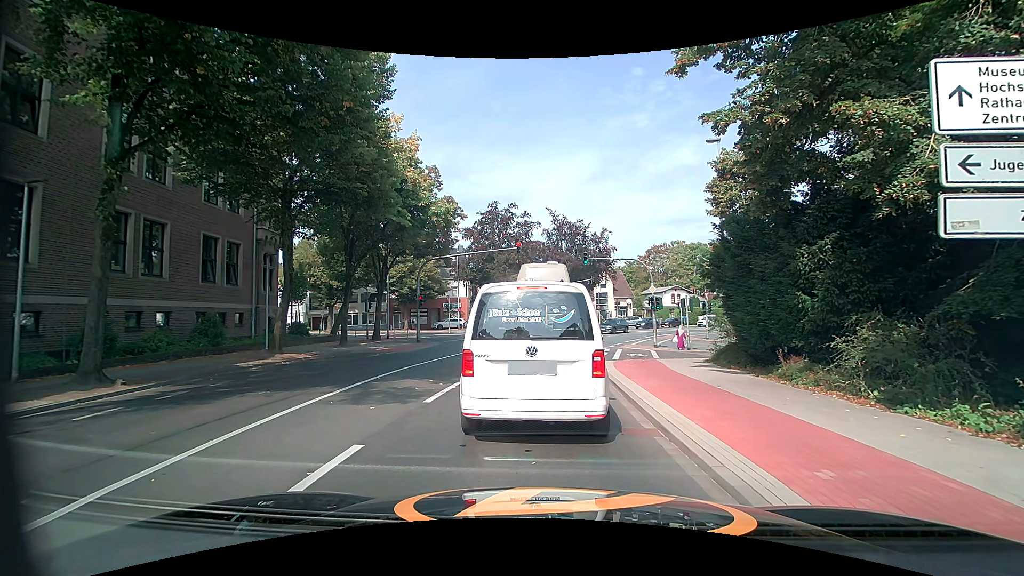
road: secondary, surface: asphalt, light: Day
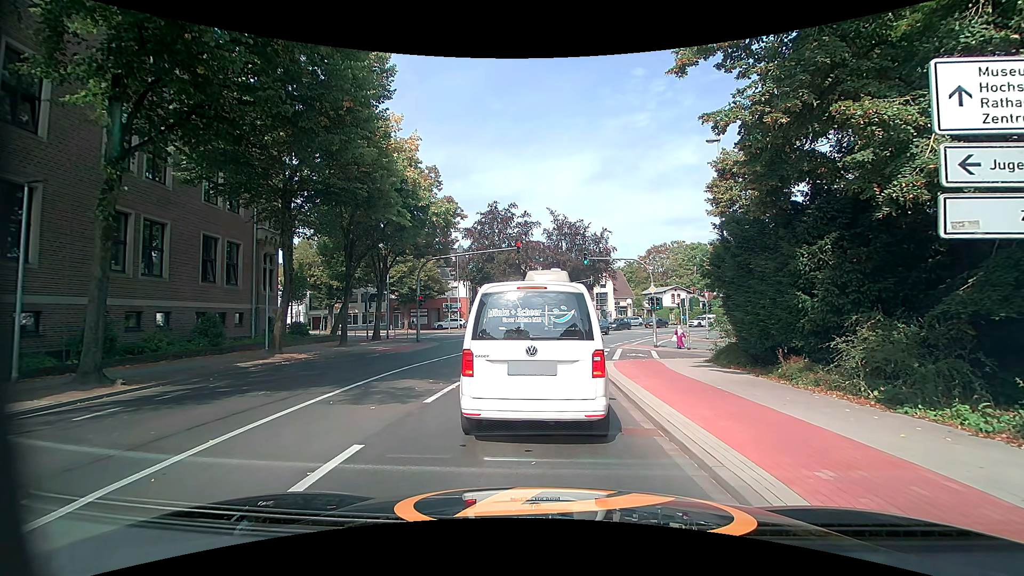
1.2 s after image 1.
(0.0, 0.0) m; 0°
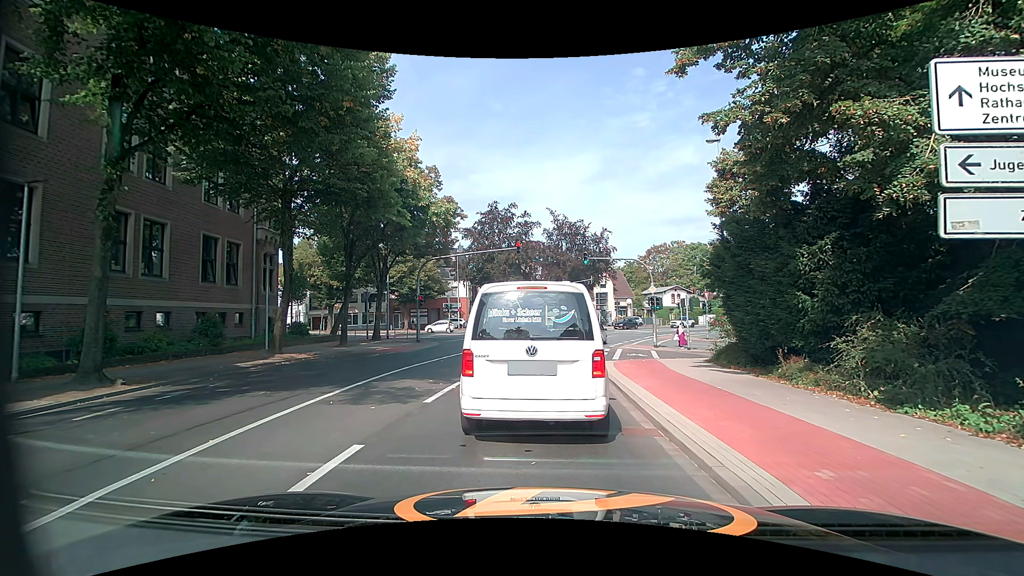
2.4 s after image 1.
(0.0, 0.0) m; 0°
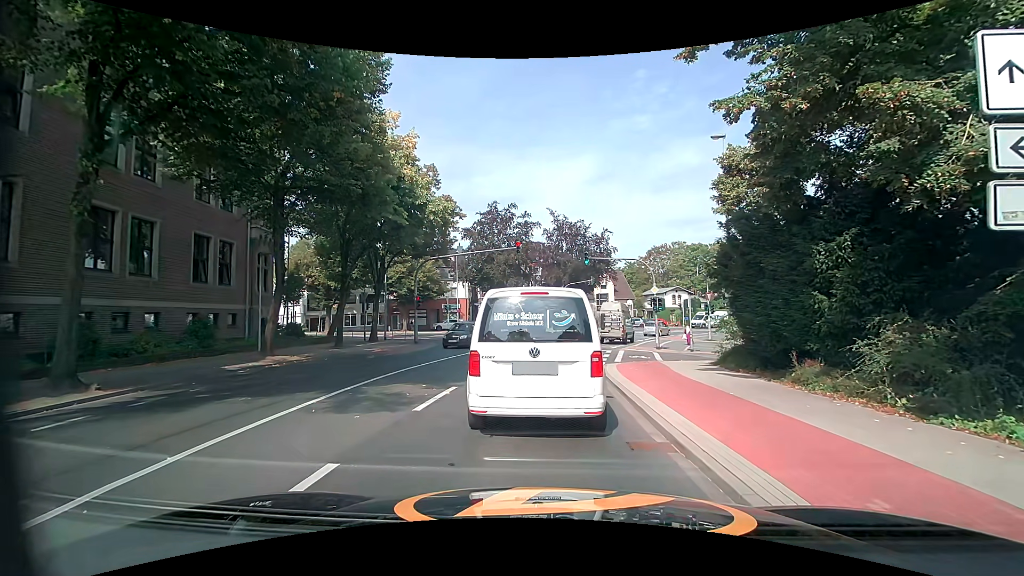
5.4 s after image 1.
(0.0, +0.7) m; 0°
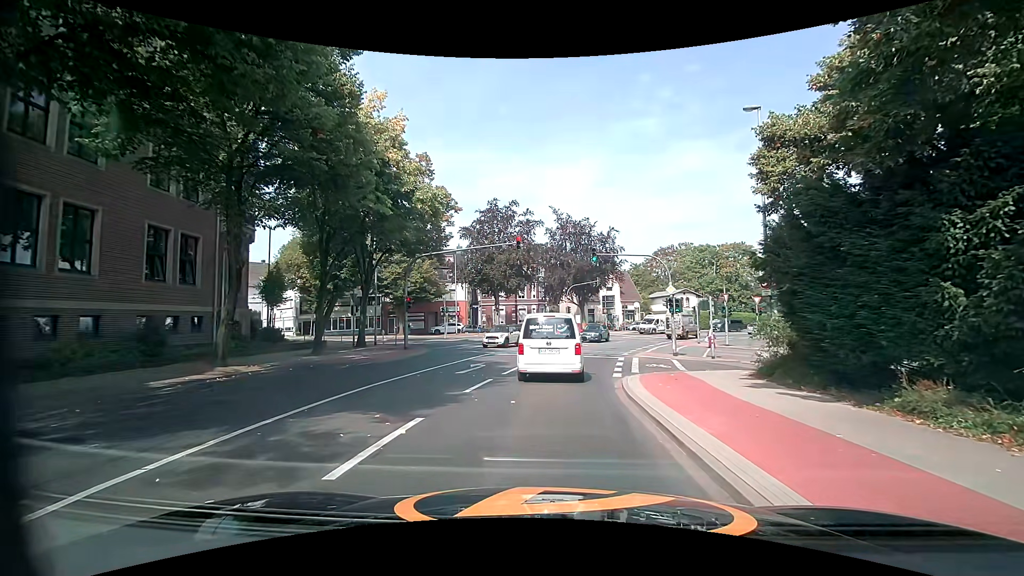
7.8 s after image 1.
(-0.1, +3.6) m; -1°
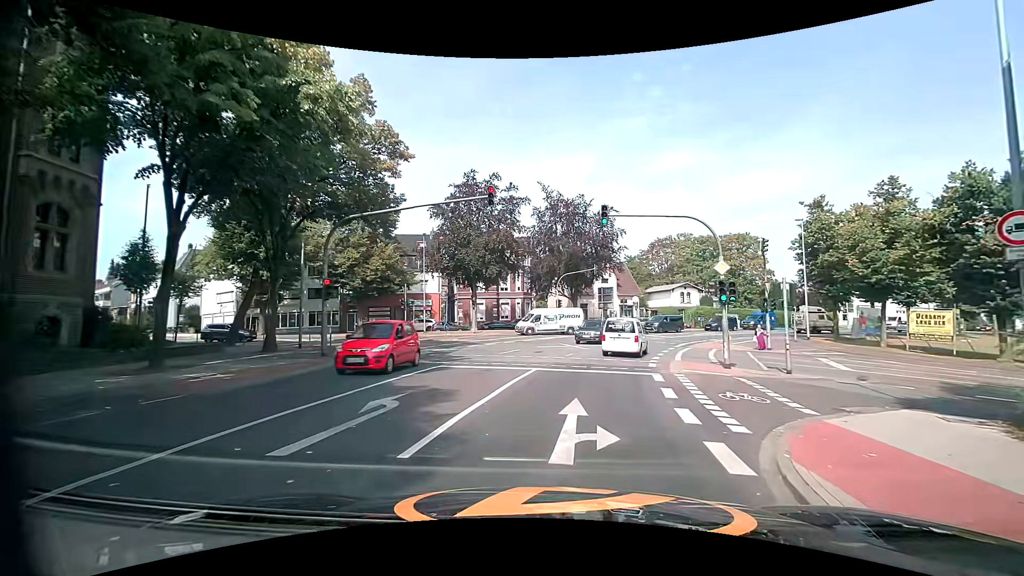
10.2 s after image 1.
(-0.2, +10.7) m; +1°
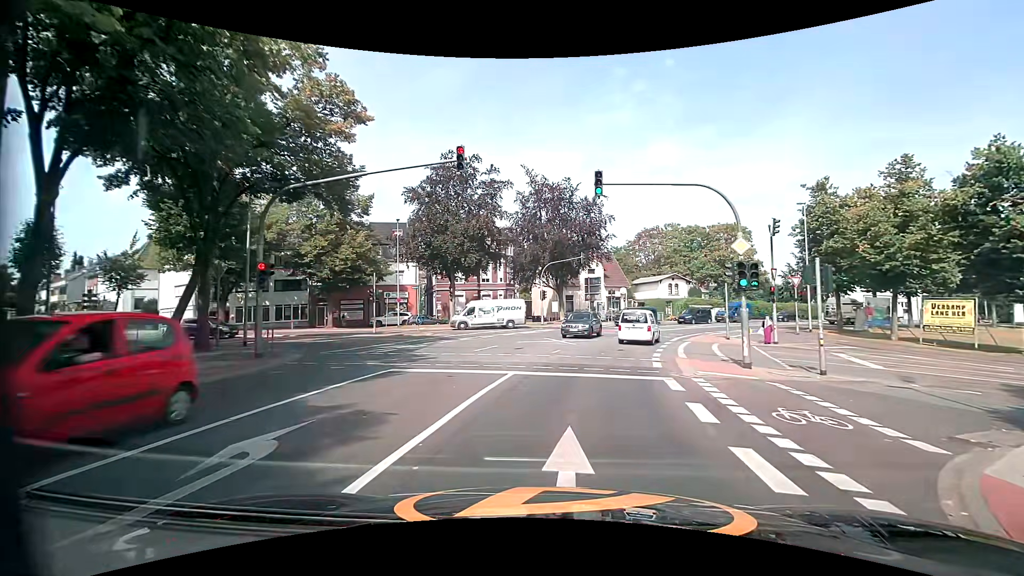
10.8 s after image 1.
(0.0, +3.7) m; +1°
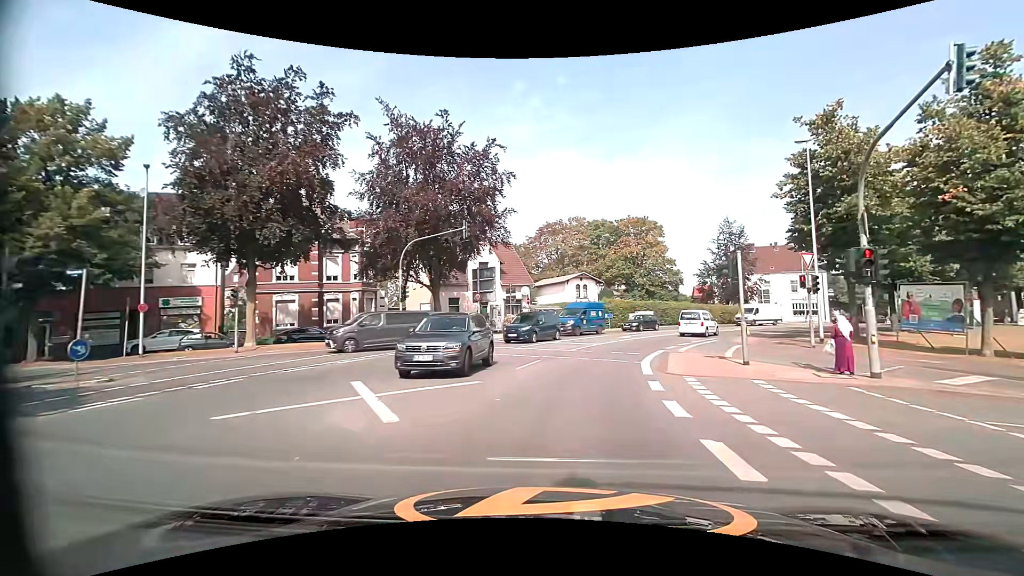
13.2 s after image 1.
(+2.0, +18.2) m; +12°
(0, +10) (+2, +20) (+6, +29) (+11, +38) (+18, +45) (+25, +52) (+33, +58) (+41, +64) (+48, +71) (+55, +78) m
